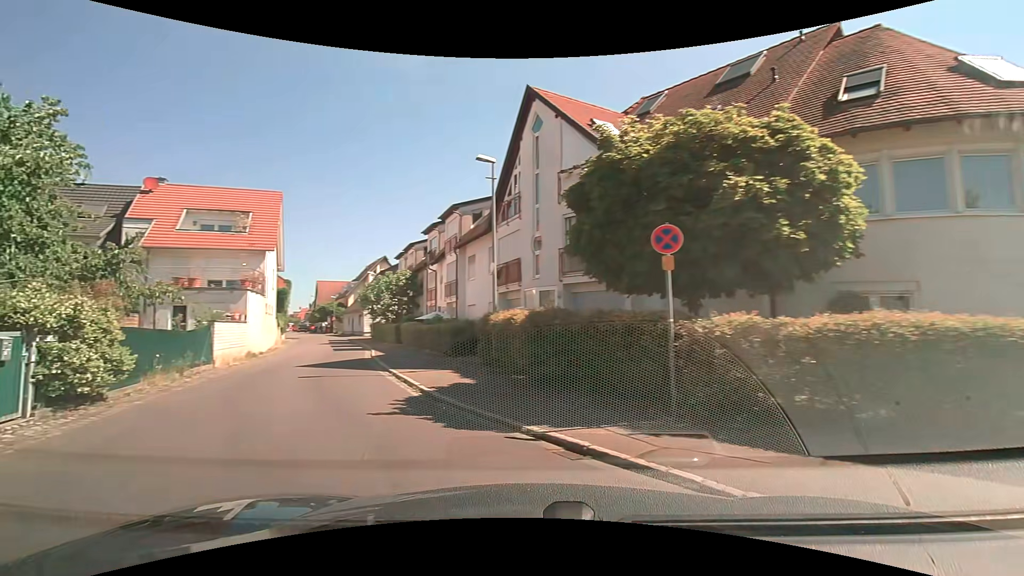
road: residential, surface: asphalt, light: Day
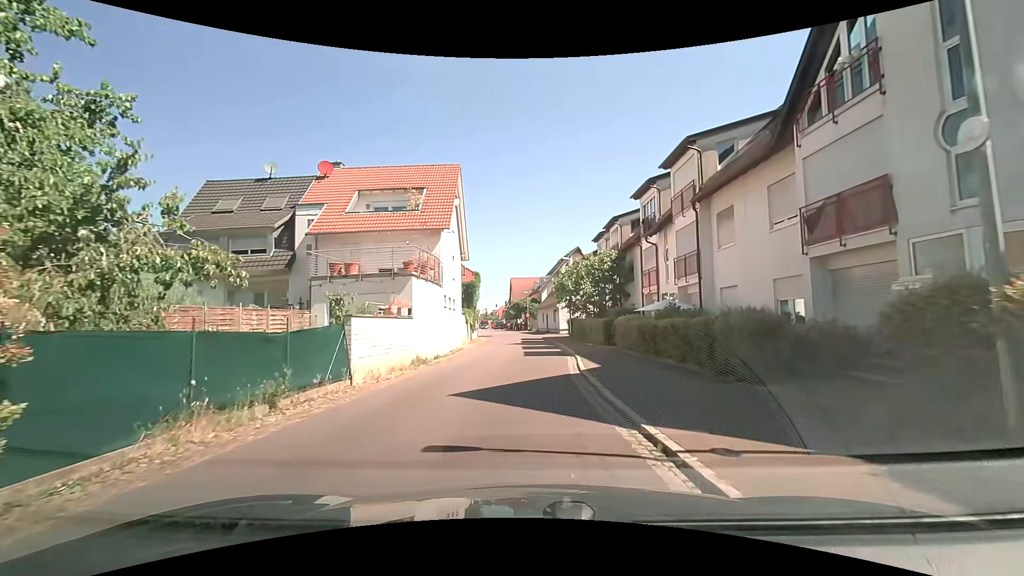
(-2.5, +9.3) m; -21°
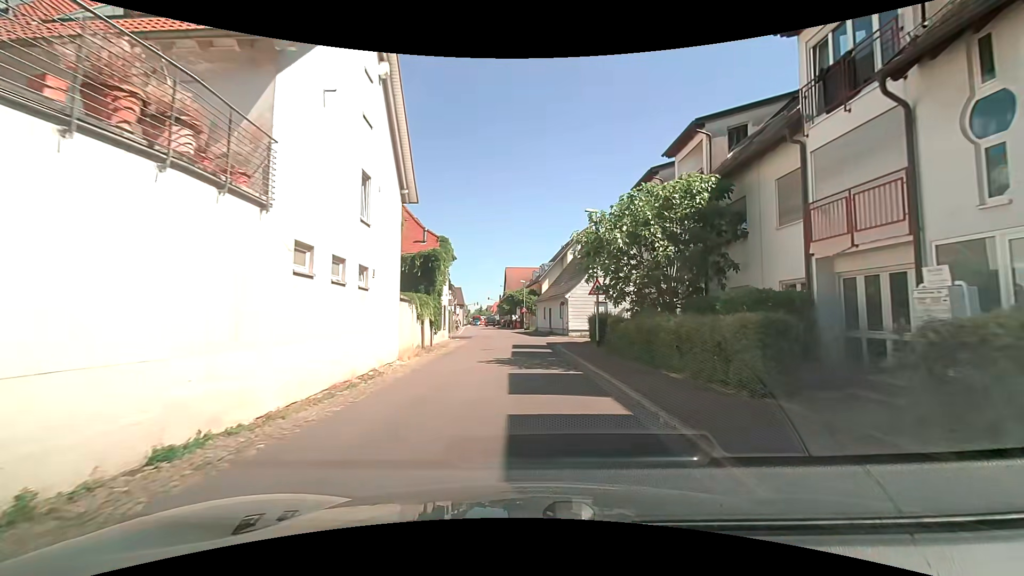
(0.0, +16.4) m; 0°
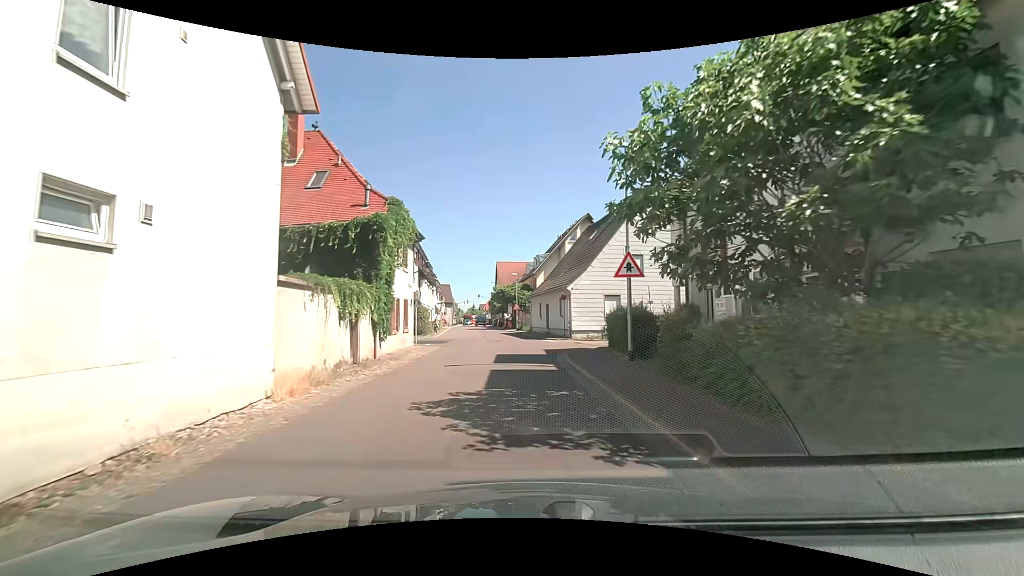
(+0.1, +8.5) m; 0°
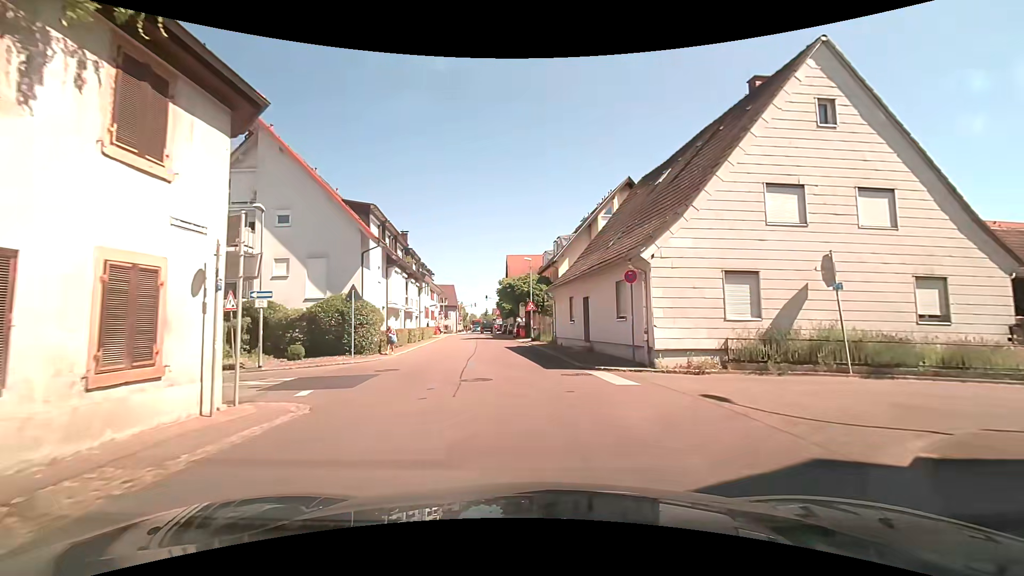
(-0.2, +17.2) m; -1°
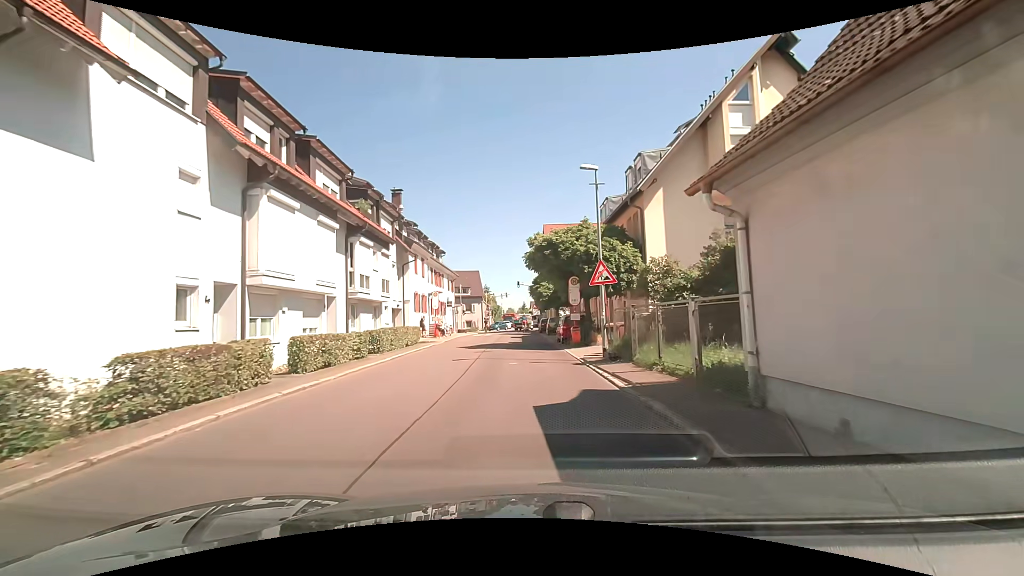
(-0.8, +21.5) m; -5°
